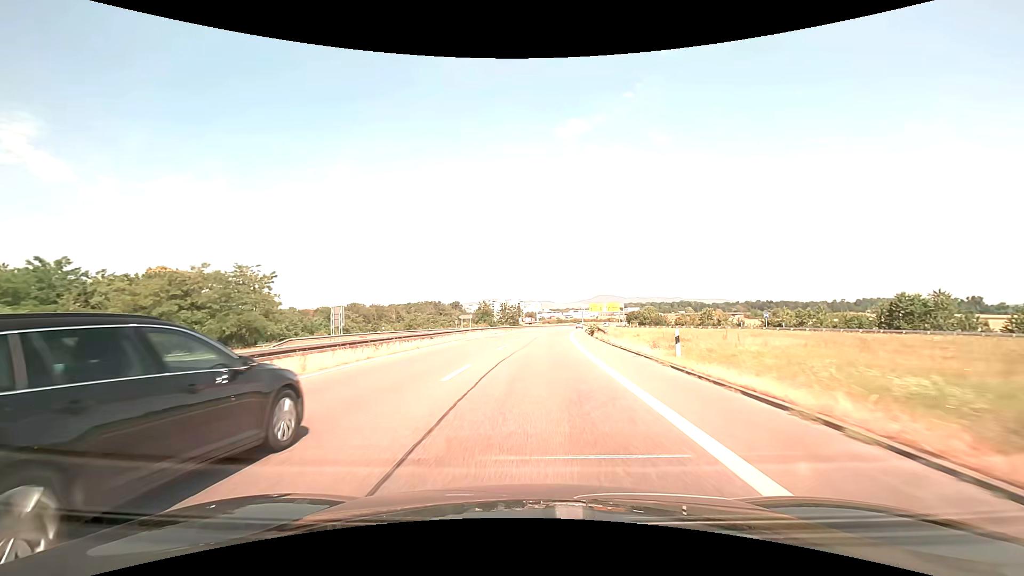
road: trunk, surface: asphalt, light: Day
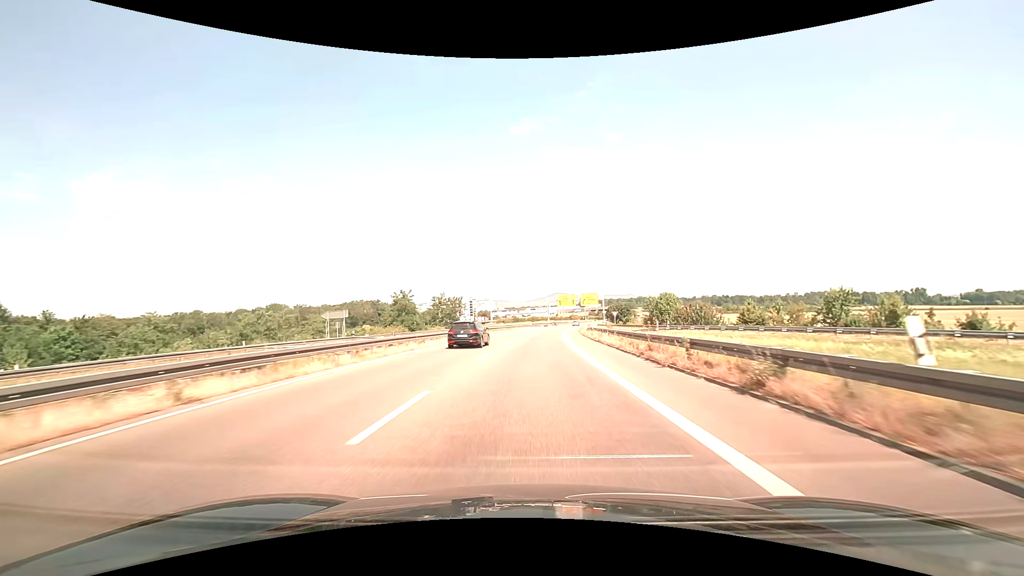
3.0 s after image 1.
(+2.4, +53.5) m; +5°
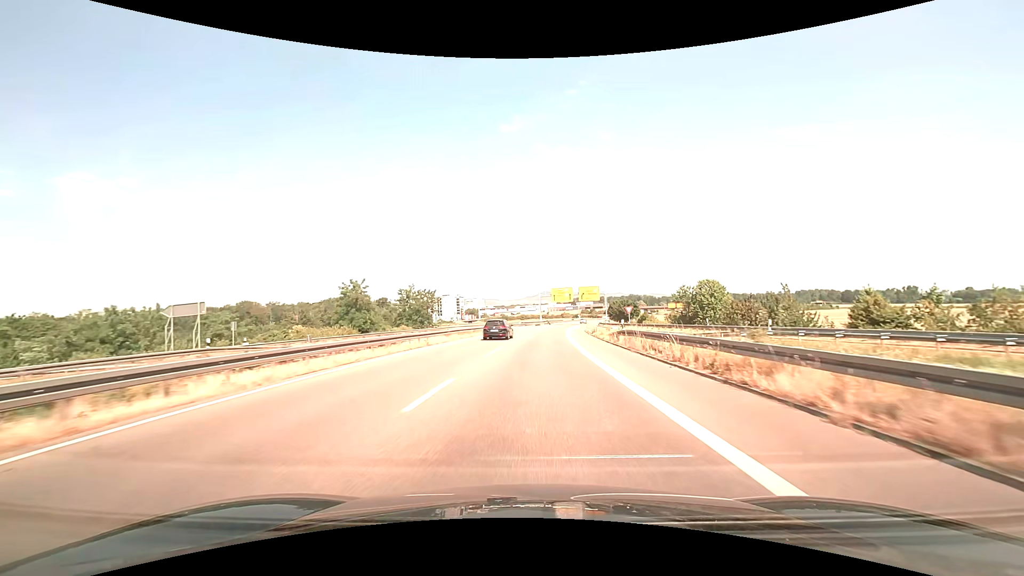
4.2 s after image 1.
(+0.2, +22.4) m; +1°
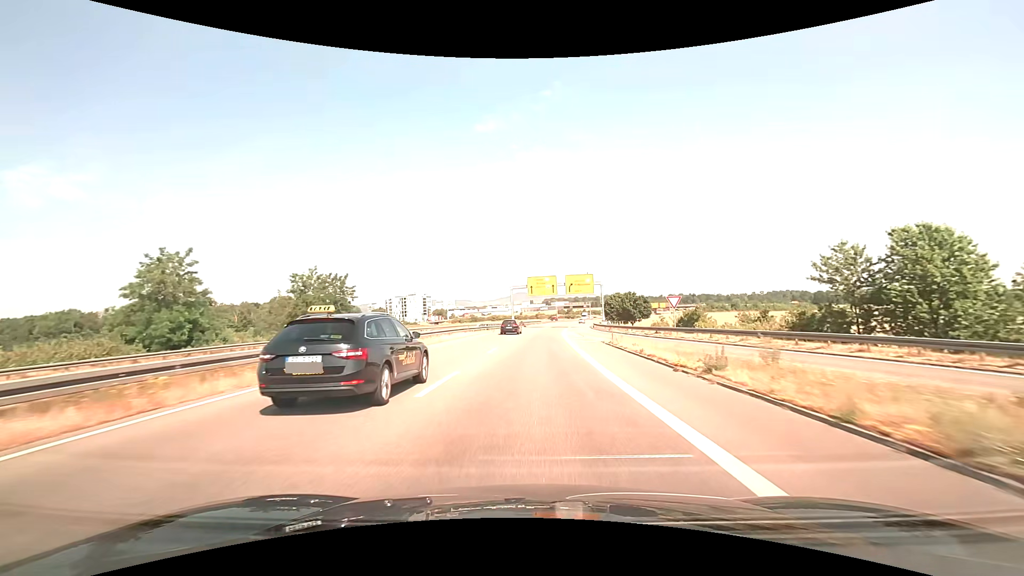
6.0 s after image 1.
(+1.0, +34.2) m; +3°
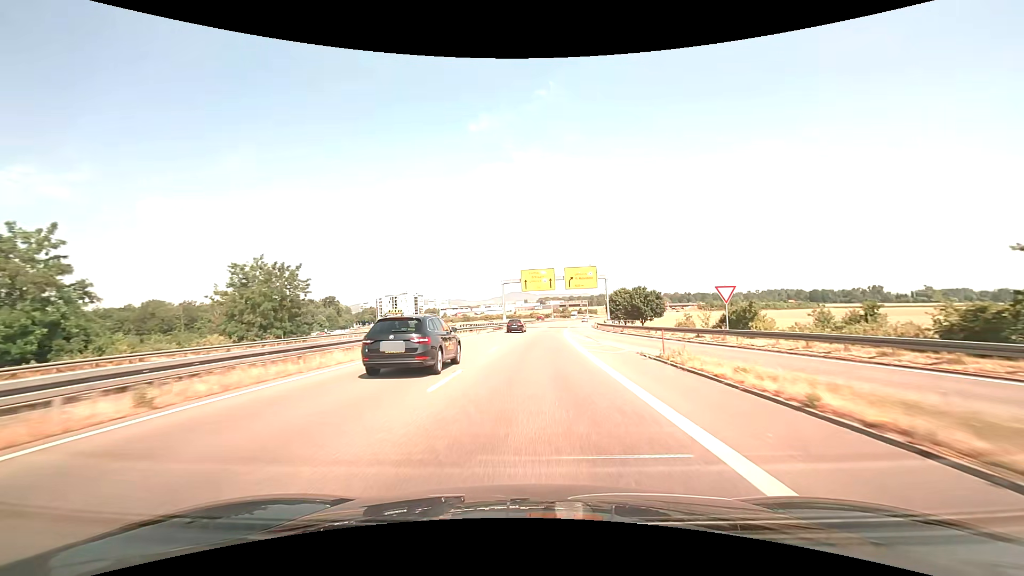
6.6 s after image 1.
(0.0, +11.6) m; +1°
(0, +10) (0, +20) (0, +30) (+1, +40) (+1, +50) (+2, +60) (+3, +70) (+4, +80) (+5, +90) (+6, +100) m
